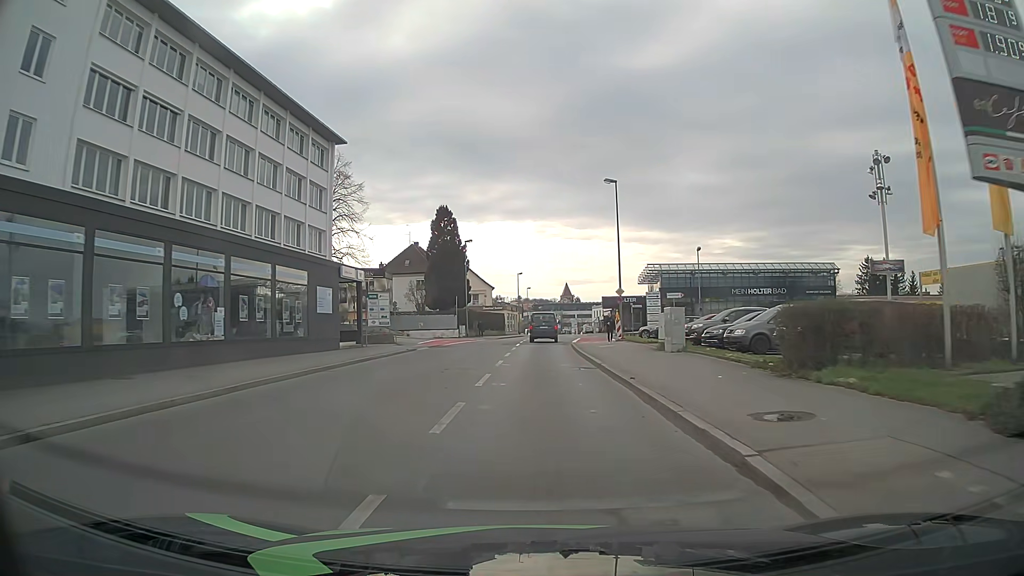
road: tertiary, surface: asphalt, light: Day
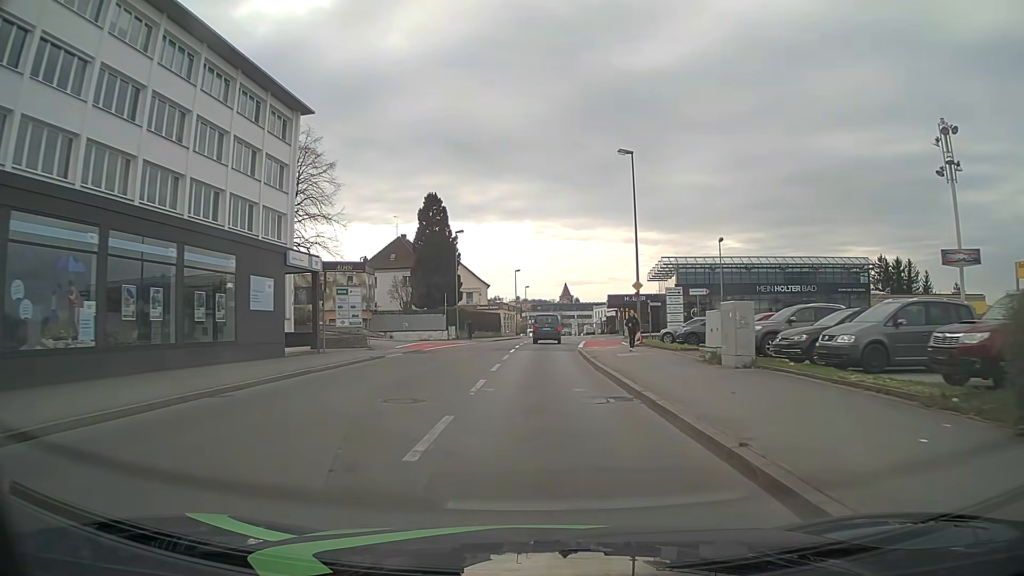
(0.0, +7.7) m; 0°
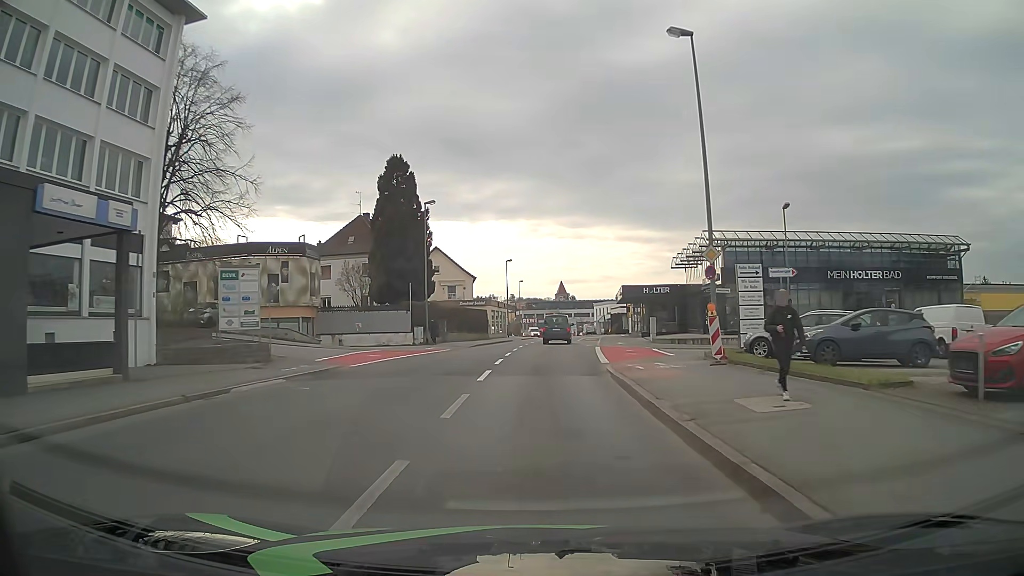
(0.0, +15.4) m; +1°
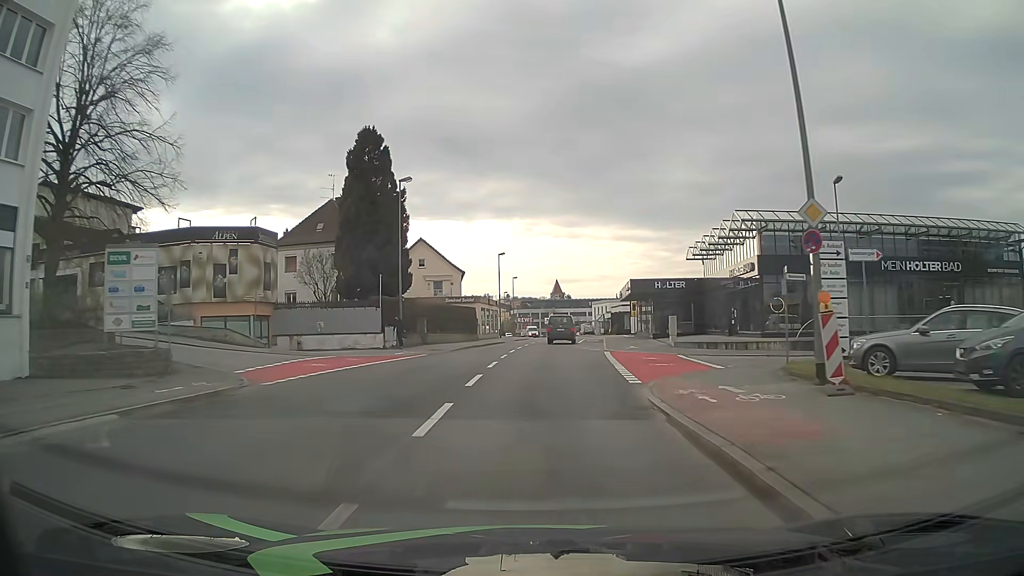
(0.0, +7.7) m; 0°
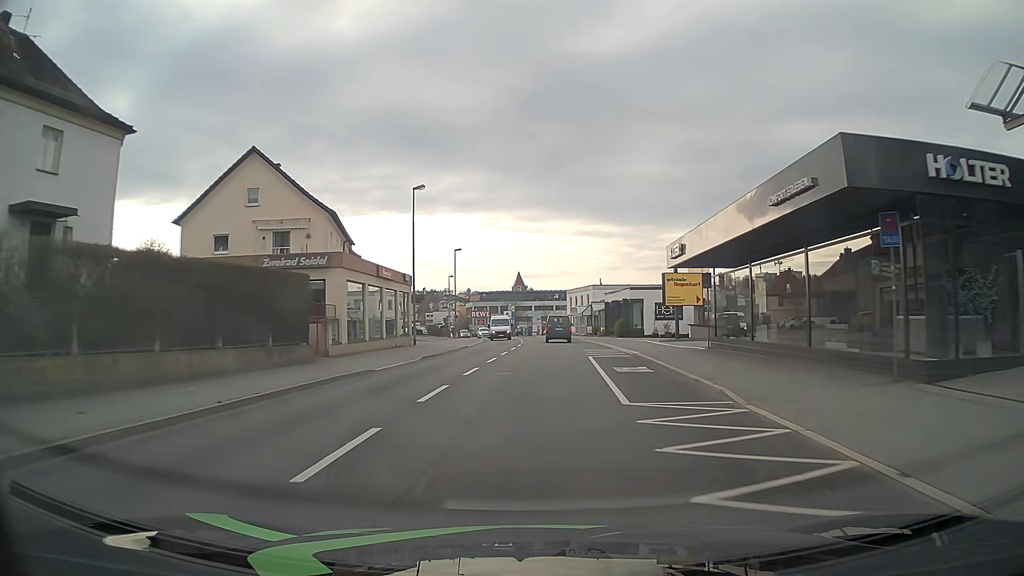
(+1.2, +38.3) m; +3°
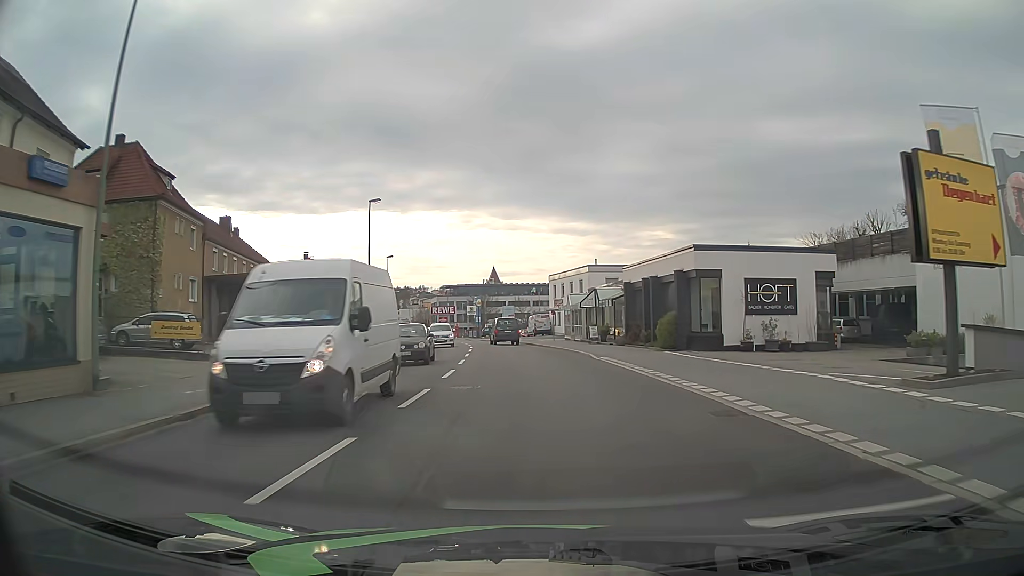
(+0.9, +30.7) m; +2°
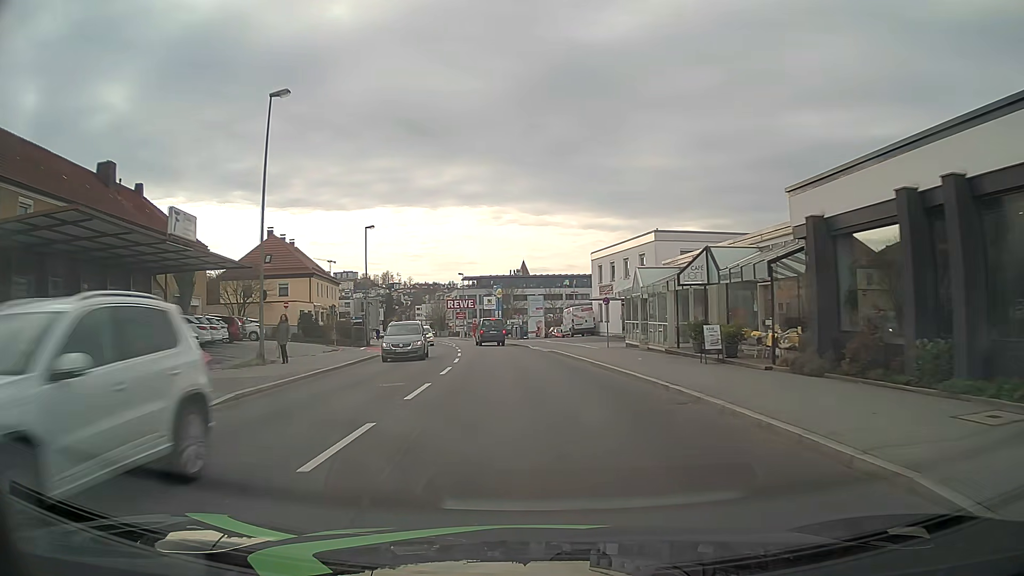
(-0.3, +23.0) m; -2°
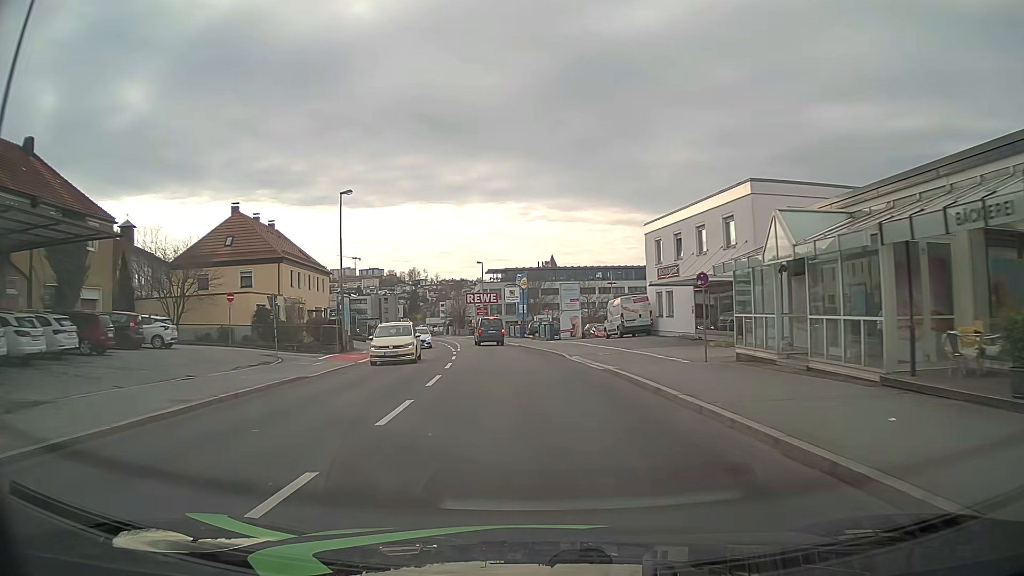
(-0.3, +15.3) m; -2°
(0, +10) (-1, +20) (-1, +30) (-2, +40) (-4, +50) (-5, +60) (-7, +70) (-9, +79) (-11, +89) (-13, +99) m
